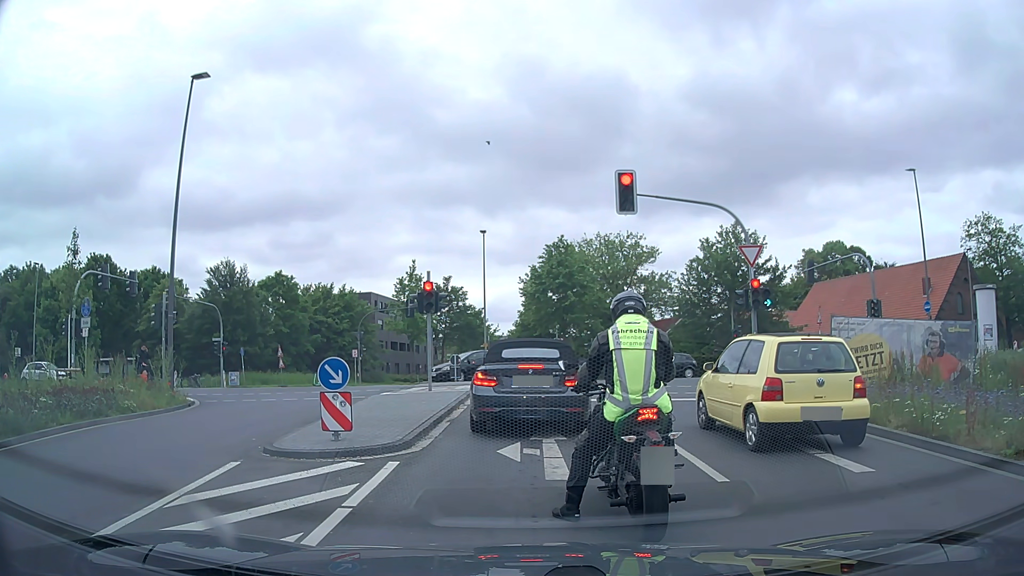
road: secondary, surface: asphalt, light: Day
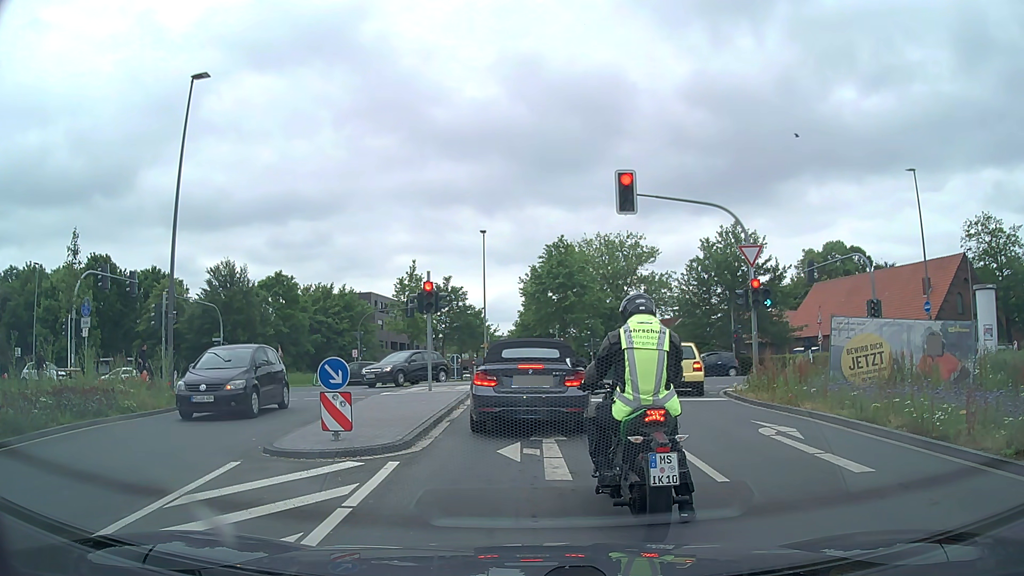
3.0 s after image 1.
(0.0, 0.0) m; 0°
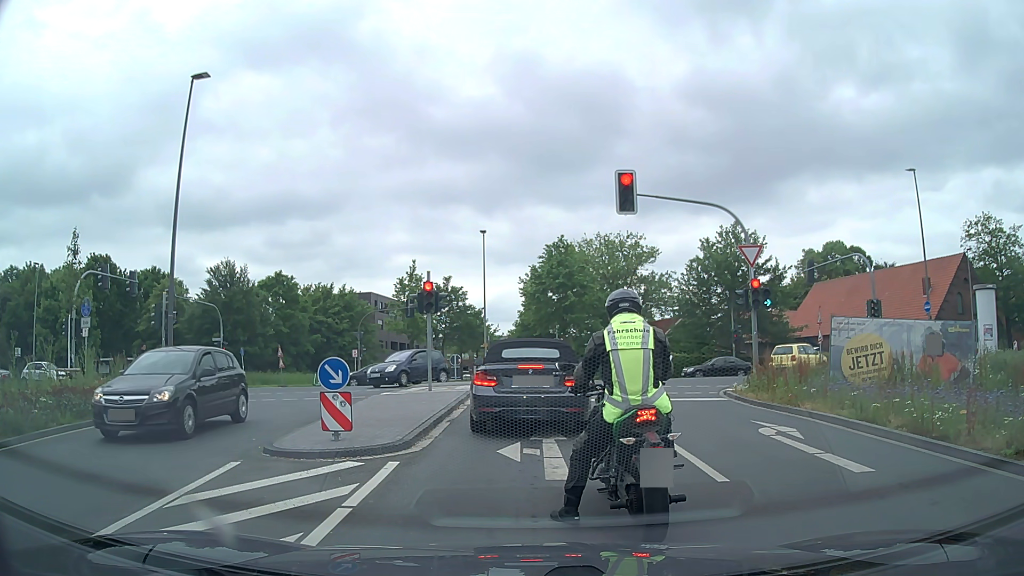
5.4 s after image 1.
(0.0, 0.0) m; 0°
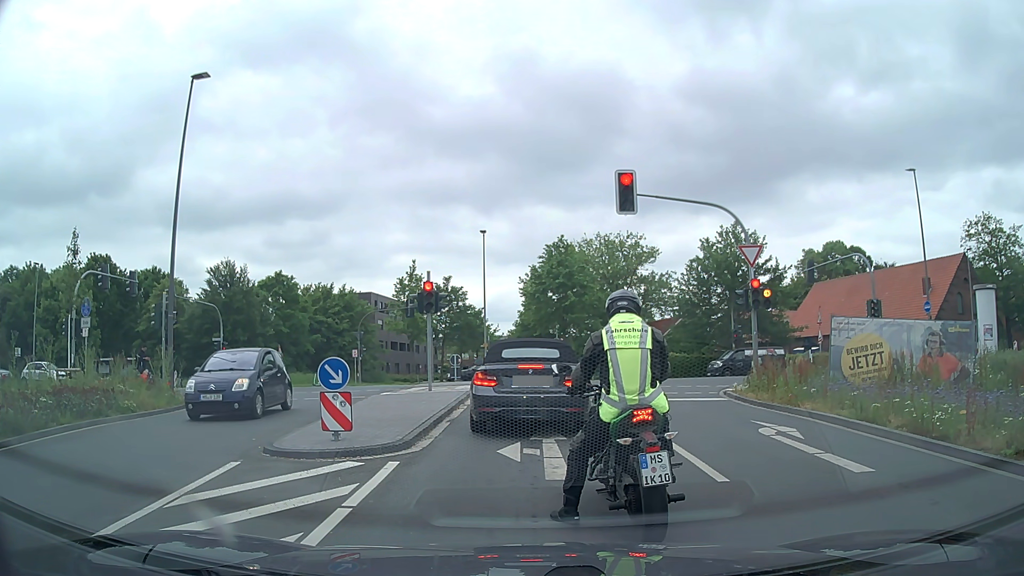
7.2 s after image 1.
(0.0, 0.0) m; 0°
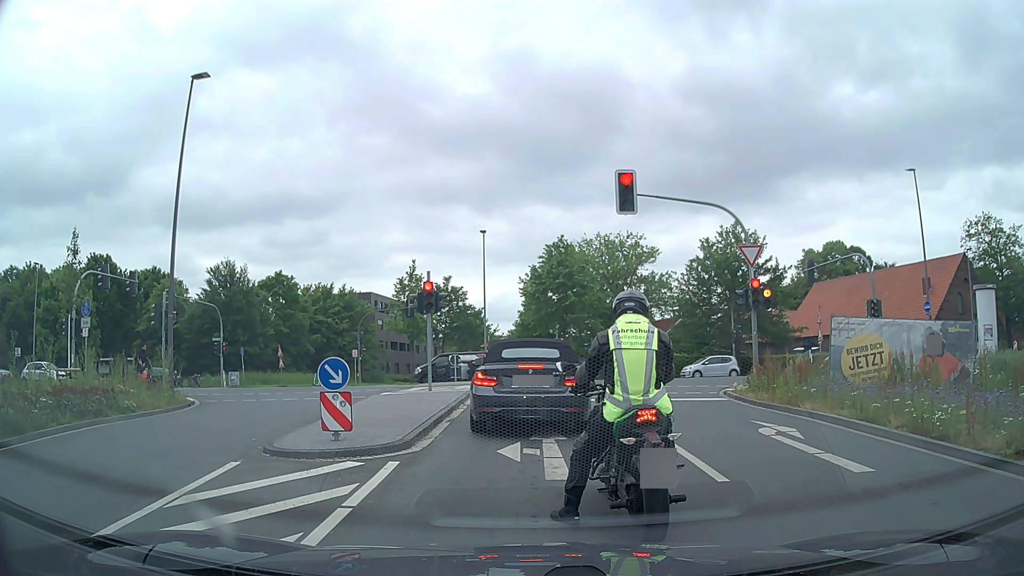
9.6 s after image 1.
(0.0, 0.0) m; 0°
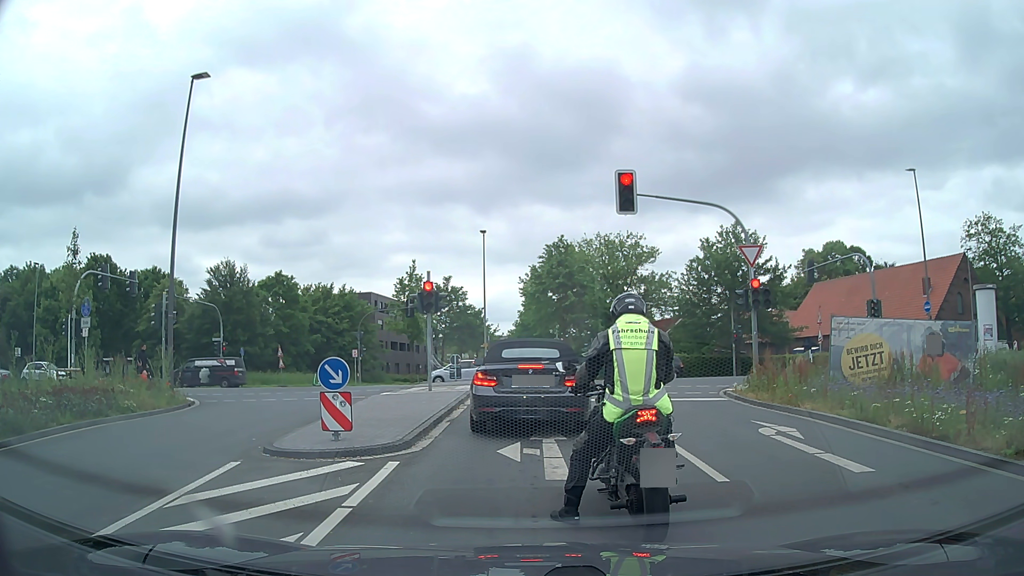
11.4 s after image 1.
(0.0, 0.0) m; 0°
